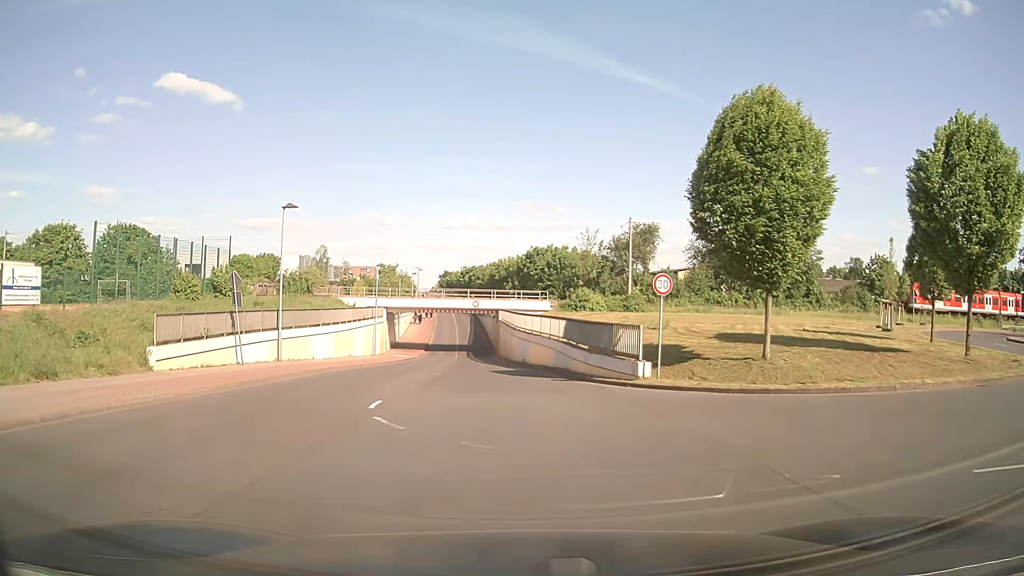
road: unclassified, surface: asphalt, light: Day
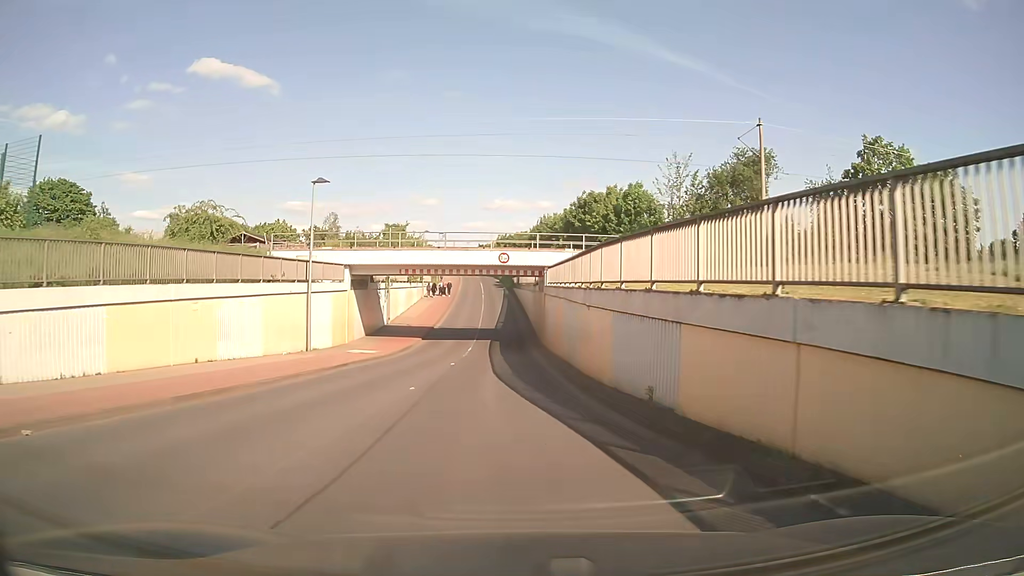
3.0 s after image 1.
(-1.0, +27.5) m; -4°
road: tertiary
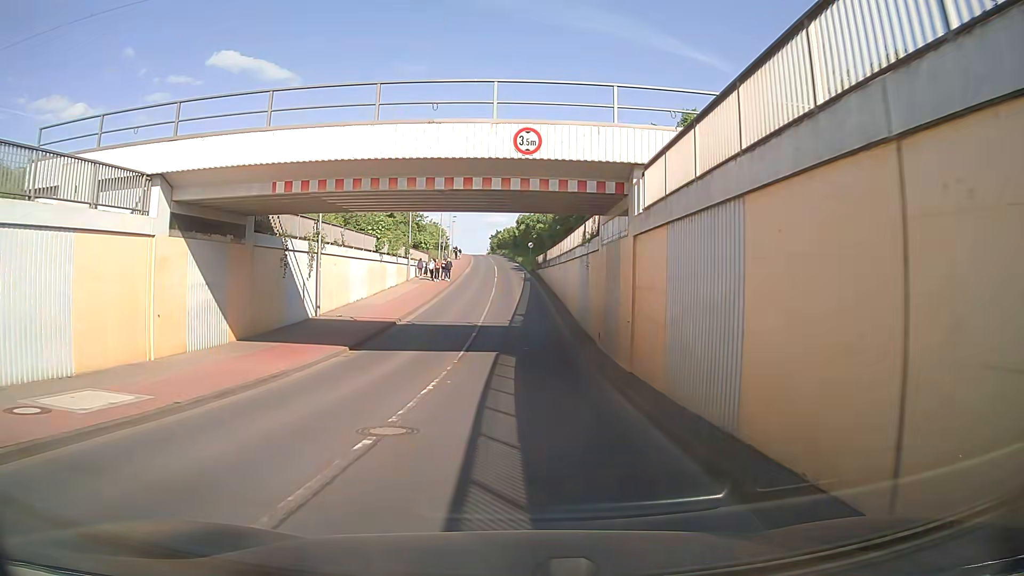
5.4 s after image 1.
(-0.3, +22.3) m; -1°
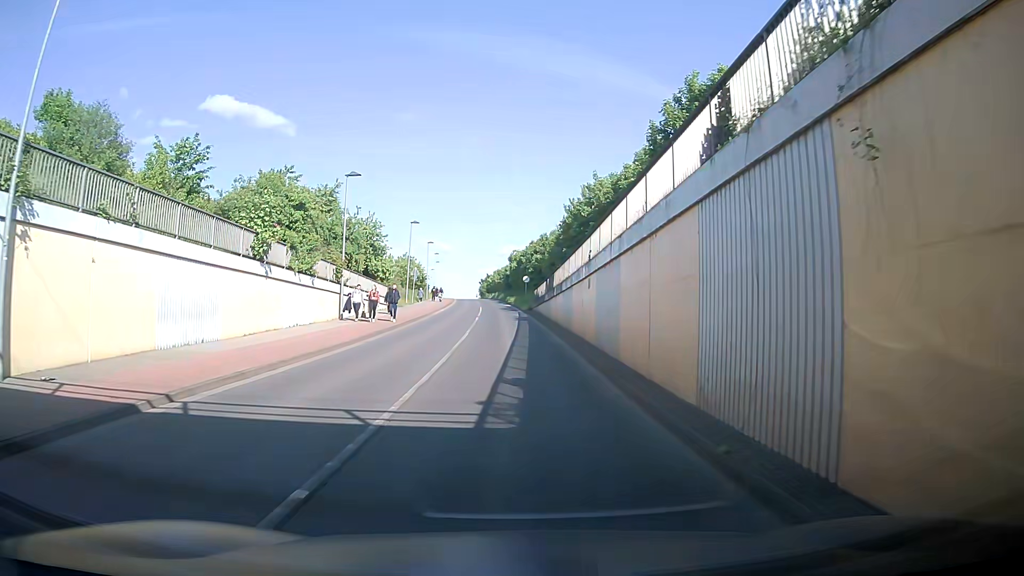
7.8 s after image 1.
(0.0, +18.8) m; +1°
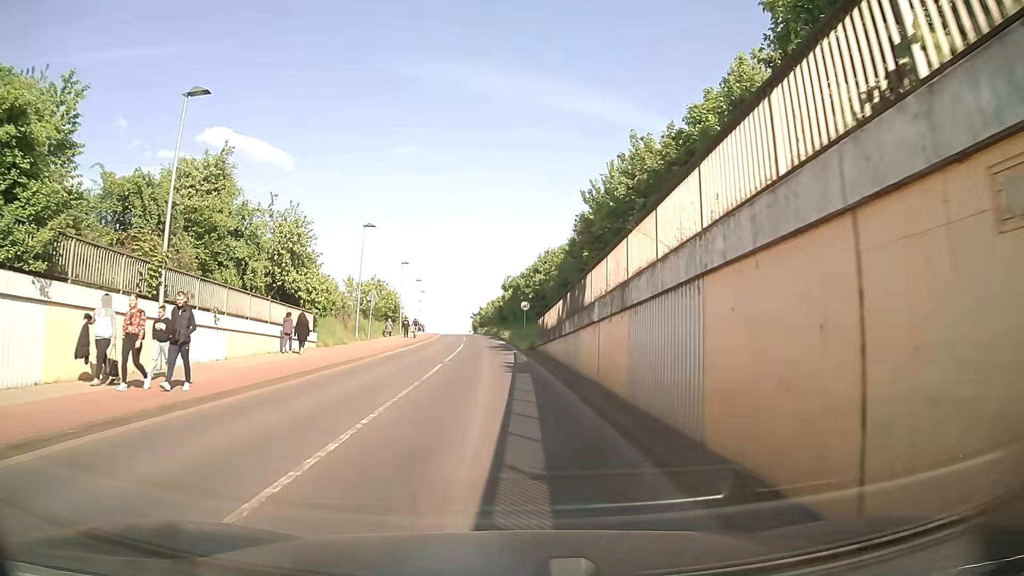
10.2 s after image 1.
(0.0, +18.1) m; 0°
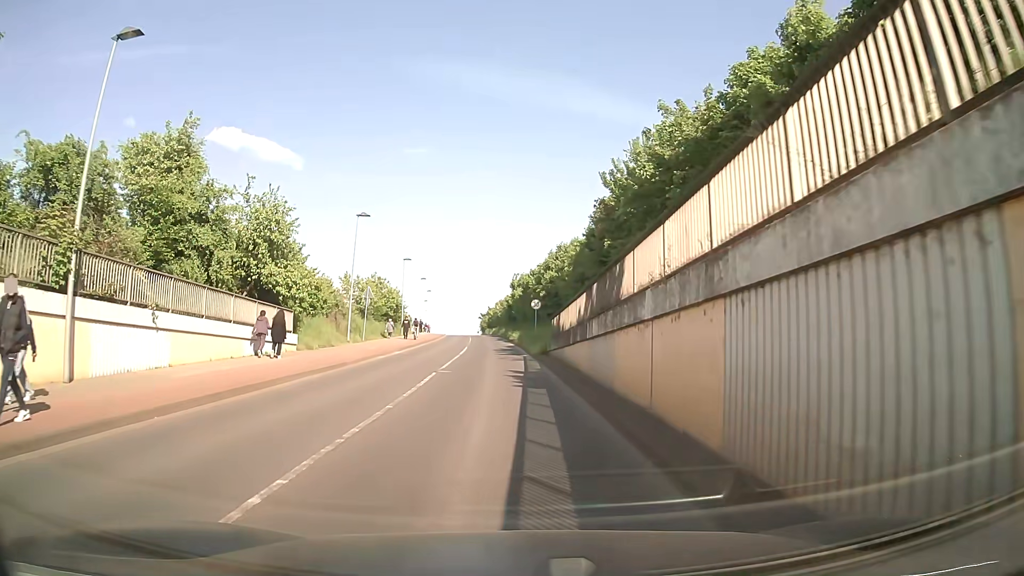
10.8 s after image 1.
(0.0, +4.5) m; -1°
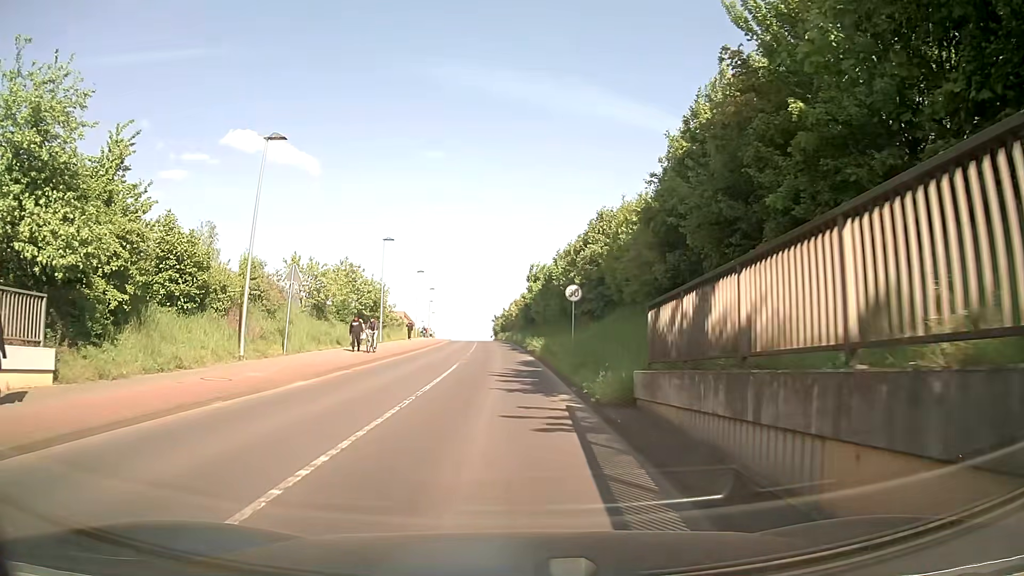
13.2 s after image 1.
(-0.2, +17.7) m; -1°
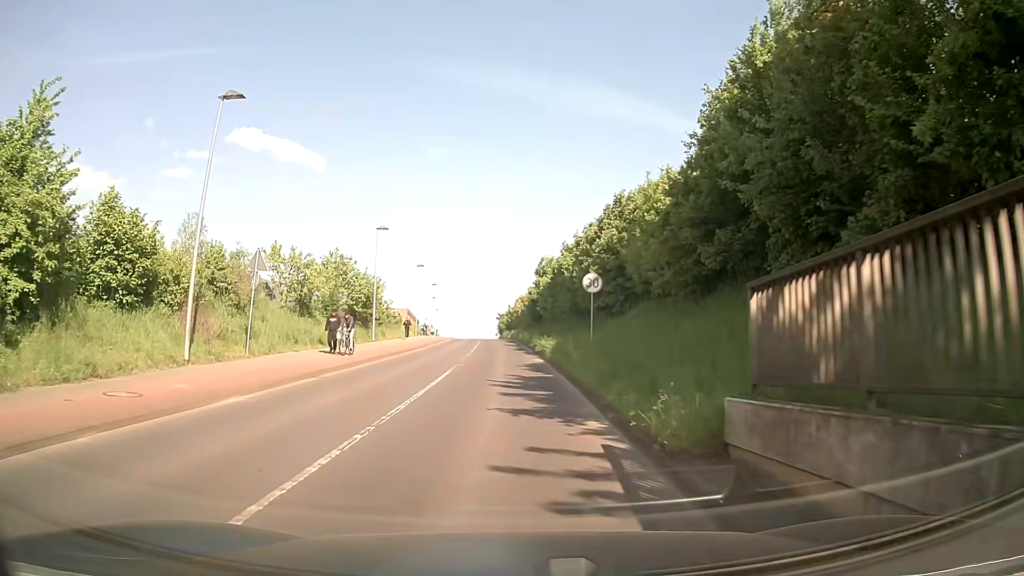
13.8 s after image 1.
(0.0, +4.4) m; -1°
(0, +10) (0, +20) (0, +30) (0, +40) (-1, +50) (-1, +60) (-1, +70) (-2, +80) (-2, +90) (-3, +100) m
